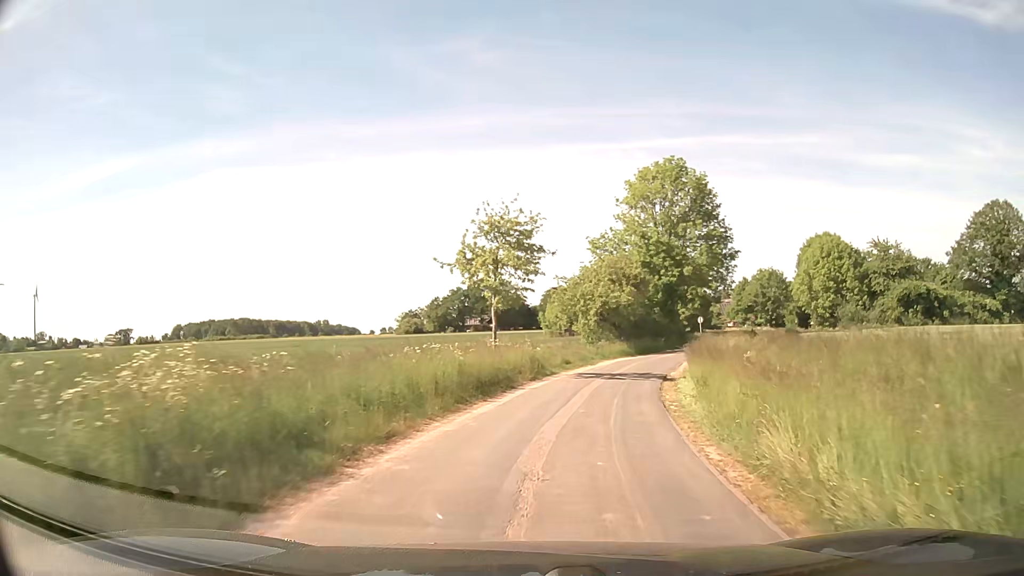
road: unclassified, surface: asphalt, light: Day
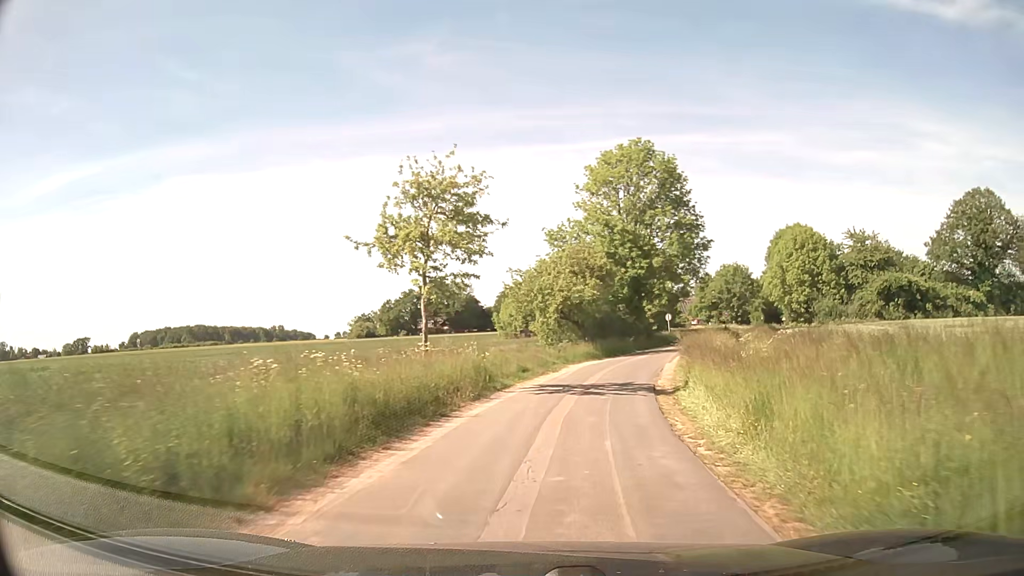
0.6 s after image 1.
(+0.2, +6.0) m; +4°
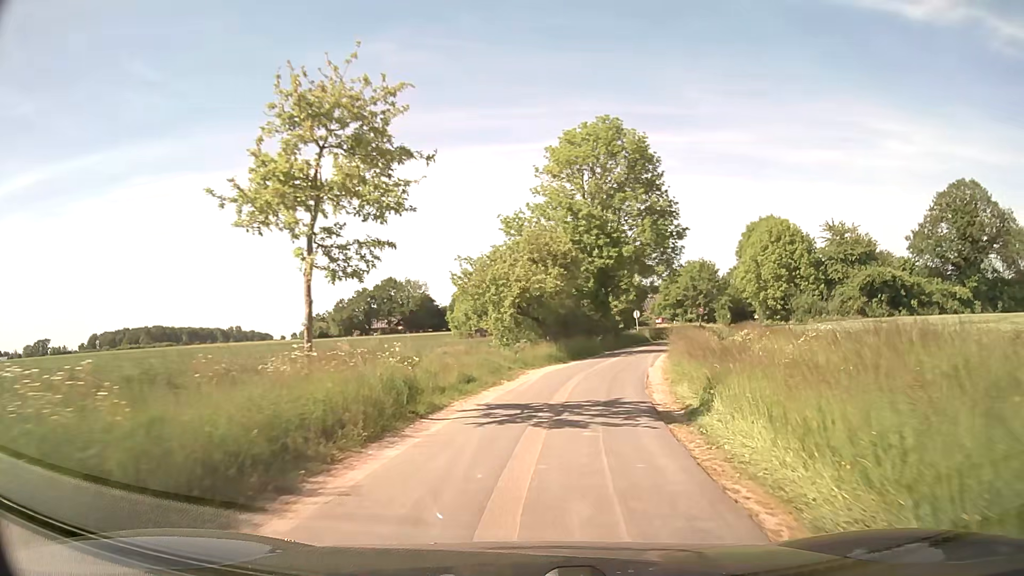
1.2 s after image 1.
(+0.1, +6.1) m; +3°
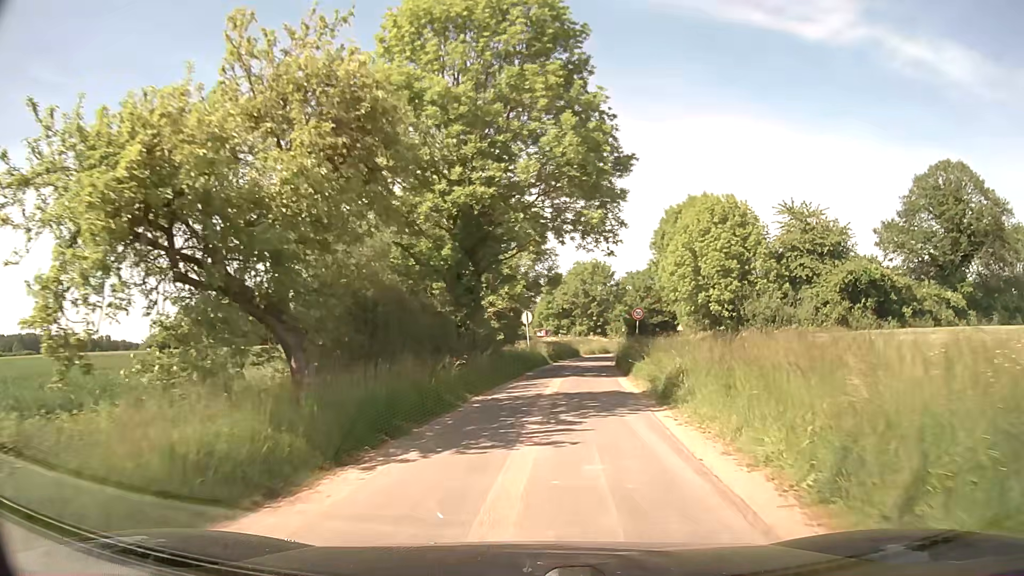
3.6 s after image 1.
(+2.6, +24.5) m; +11°
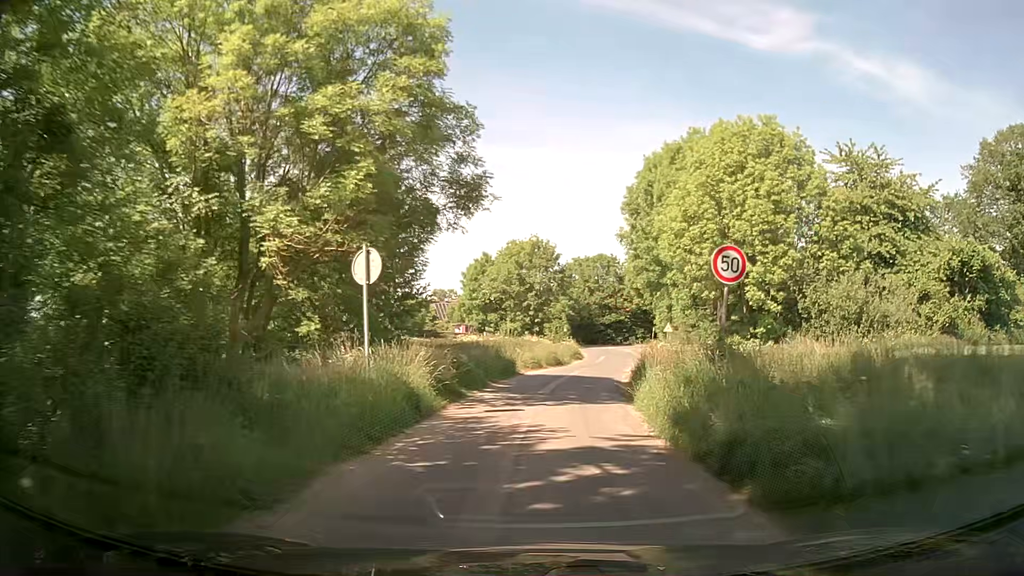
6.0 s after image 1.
(+1.5, +24.6) m; +6°
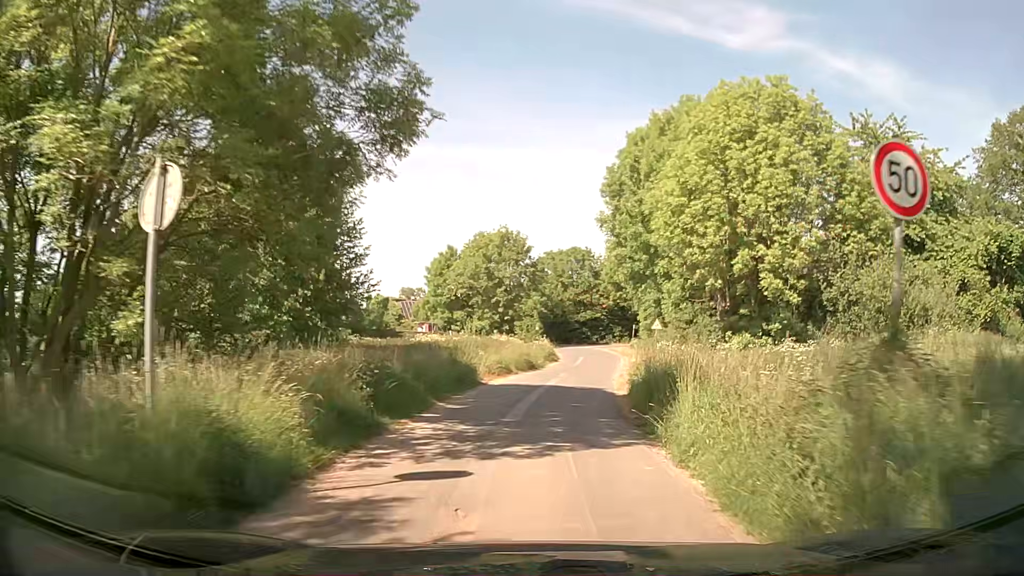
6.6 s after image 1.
(+0.1, +6.0) m; +2°
